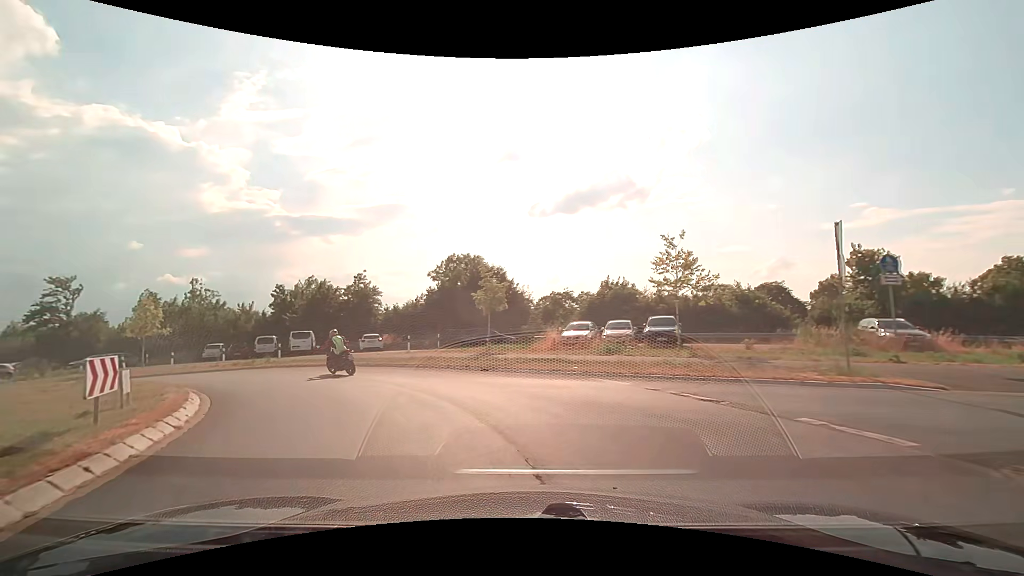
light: Day
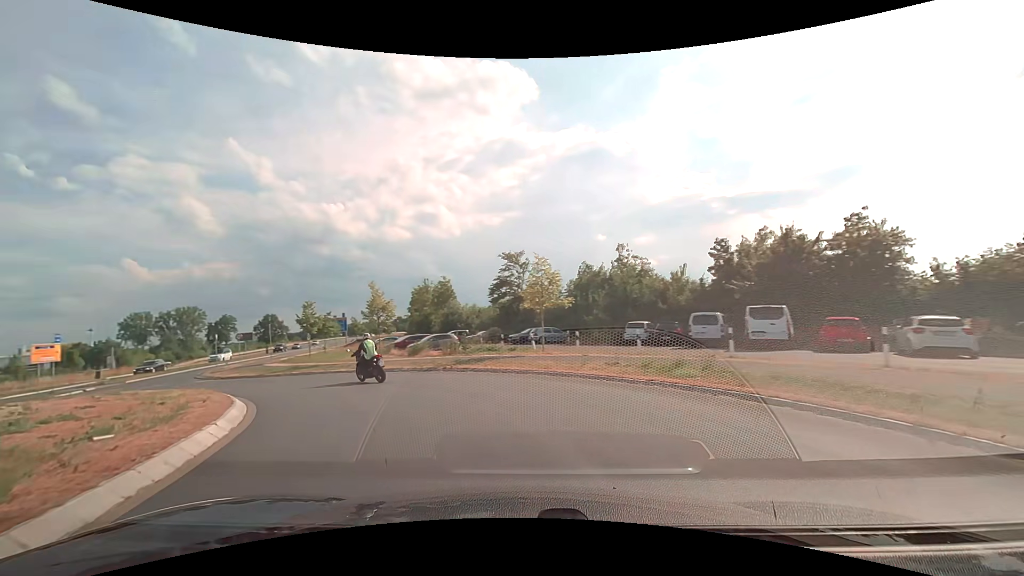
(-7.3, +17.8) m; -47°
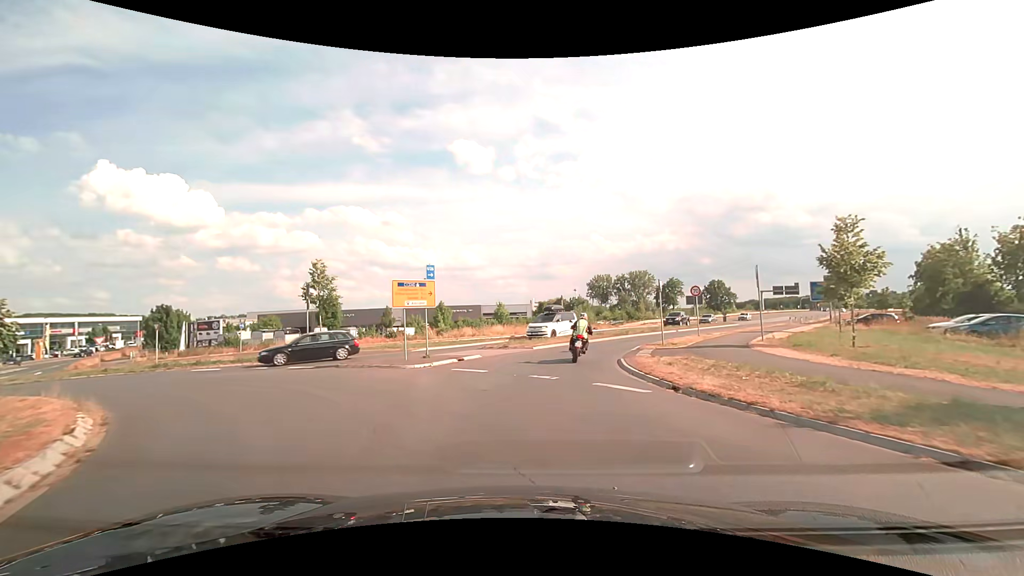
(-11.9, +21.3) m; -50°
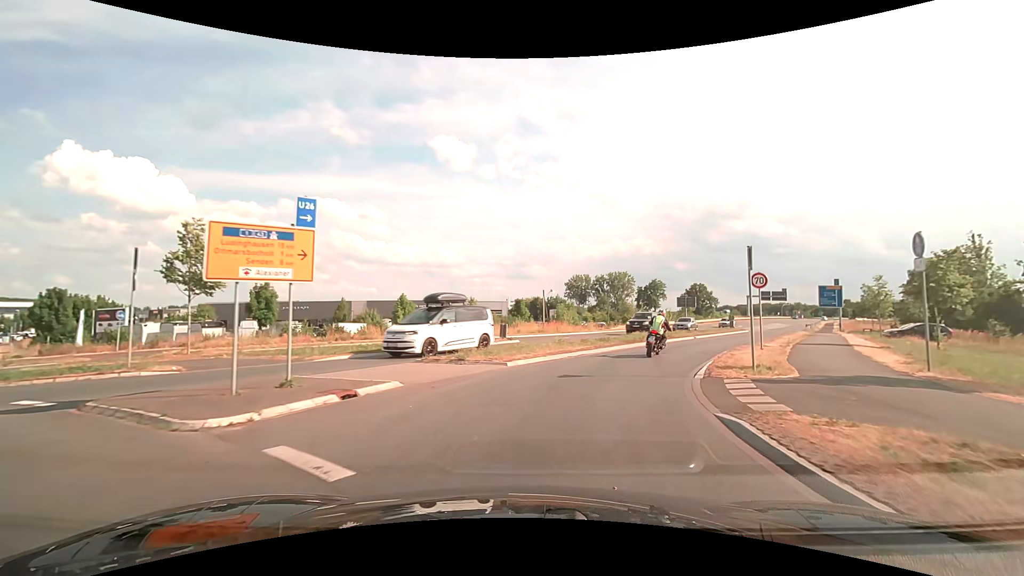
(0.0, +10.4) m; +2°
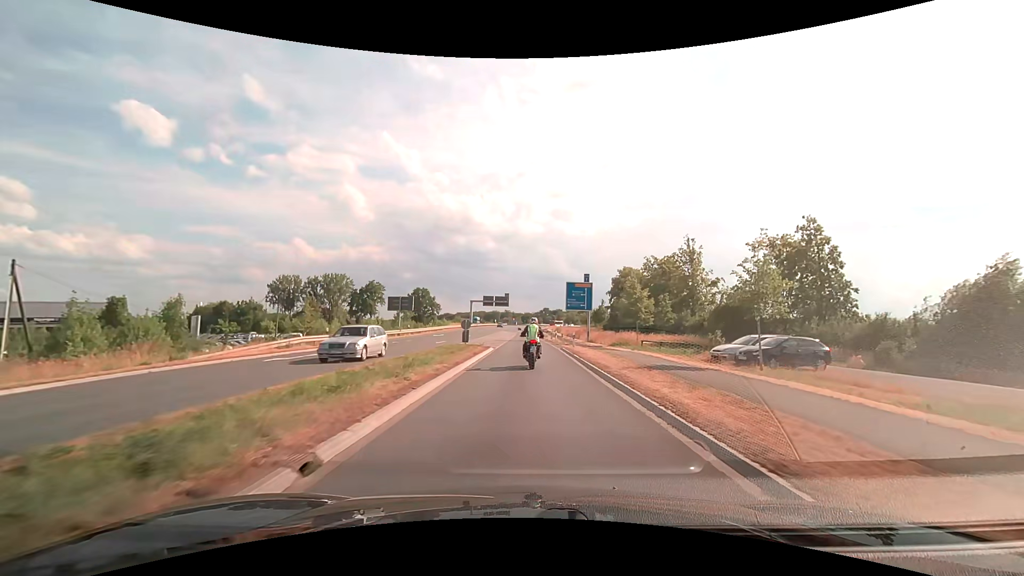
(+9.6, +28.4) m; +31°
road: secondary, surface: asphalt
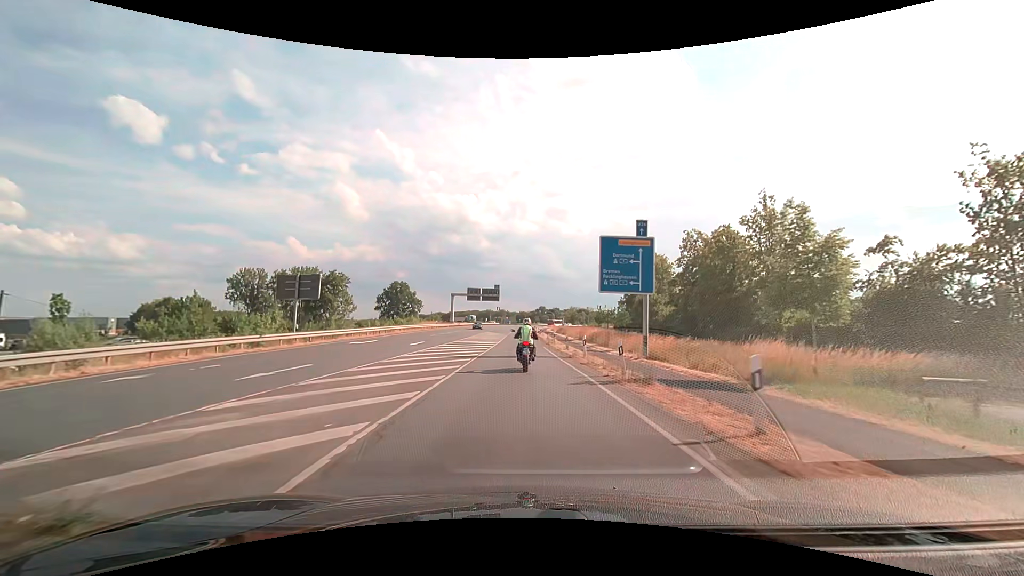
(+0.3, +28.0) m; +1°
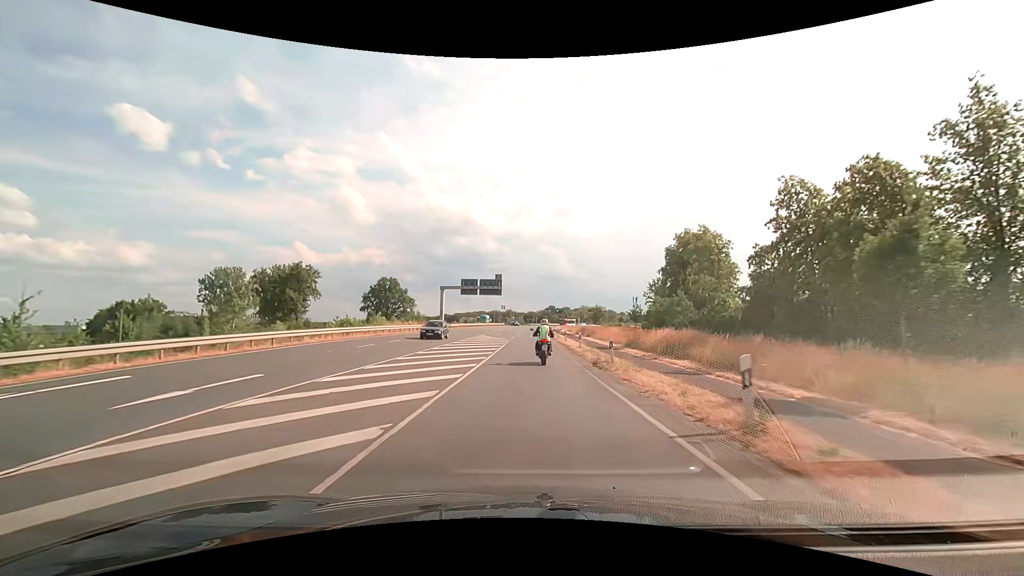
(-0.3, +25.0) m; -1°
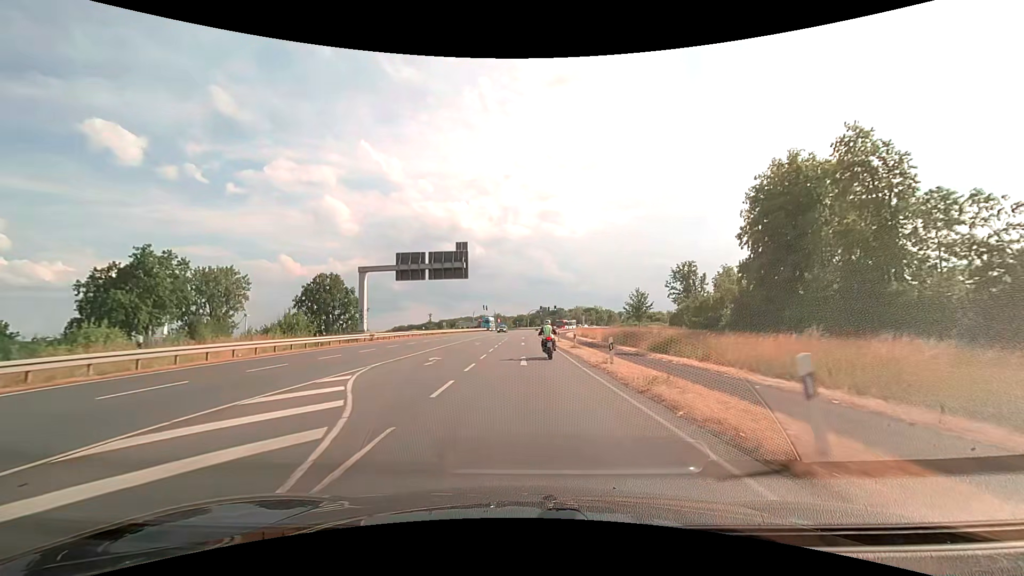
(+0.5, +38.9) m; +1°
(0, +10) (0, +20) (0, +30) (0, +40) (-1, +50) (-1, +60) (0, +70) (0, +80) (+1, +90) (+2, +100) m
